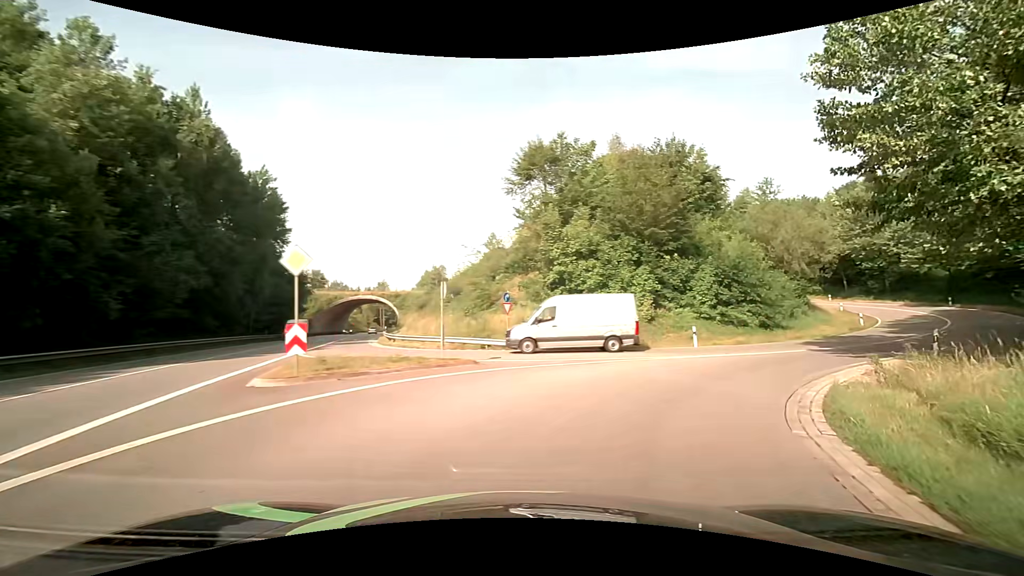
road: primary_link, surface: asphalt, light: Day
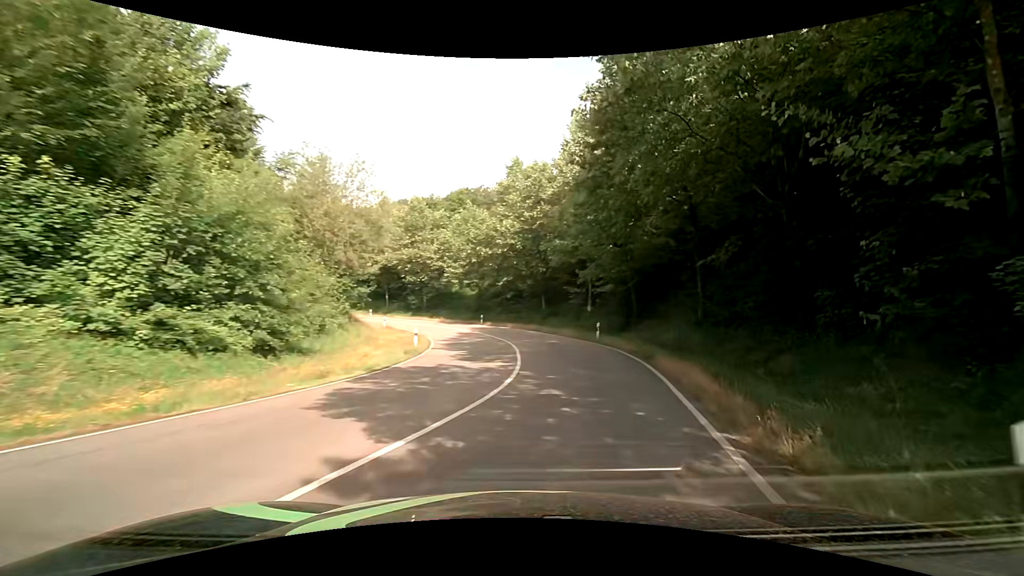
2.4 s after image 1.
(+8.4, +18.2) m; +47°
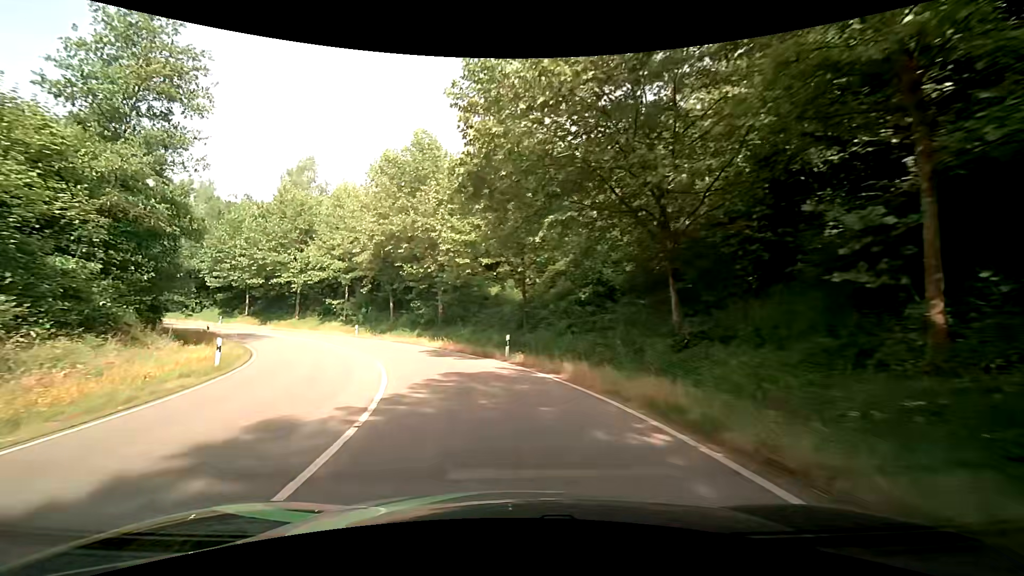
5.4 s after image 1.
(+1.0, +32.5) m; -10°
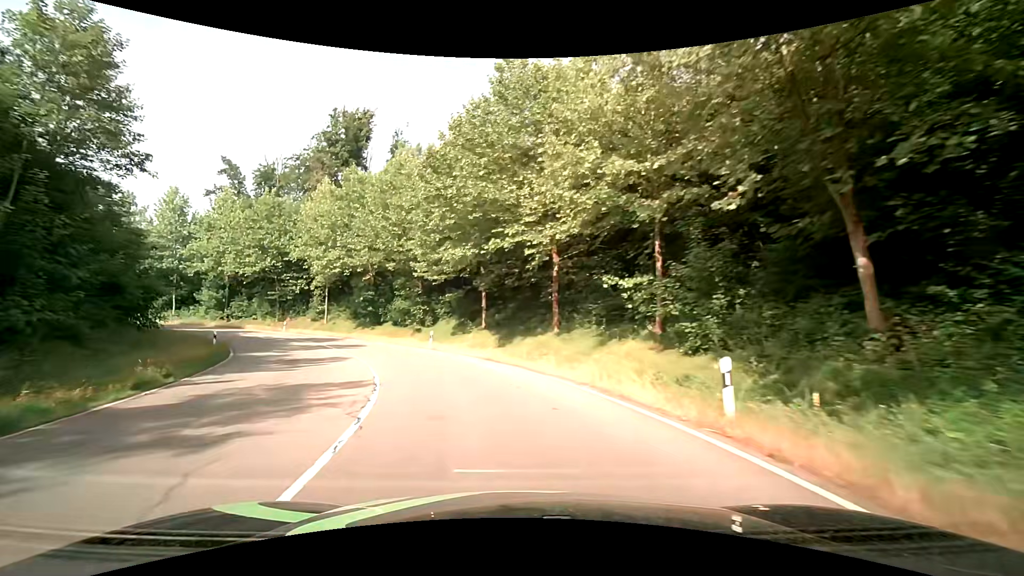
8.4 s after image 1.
(-11.4, +34.5) m; -37°
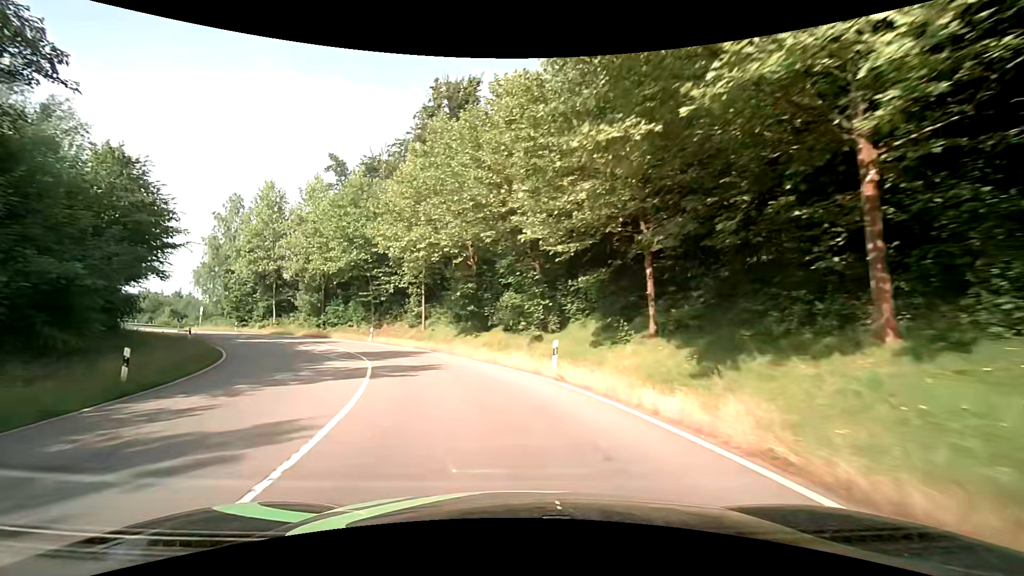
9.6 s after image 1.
(-1.8, +15.2) m; -15°
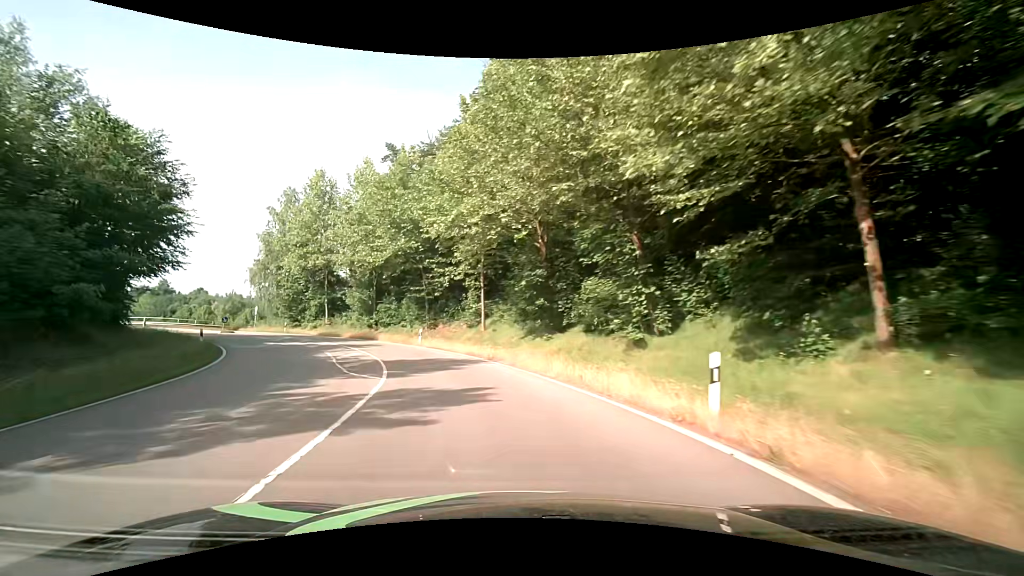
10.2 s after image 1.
(-0.4, +7.7) m; -7°
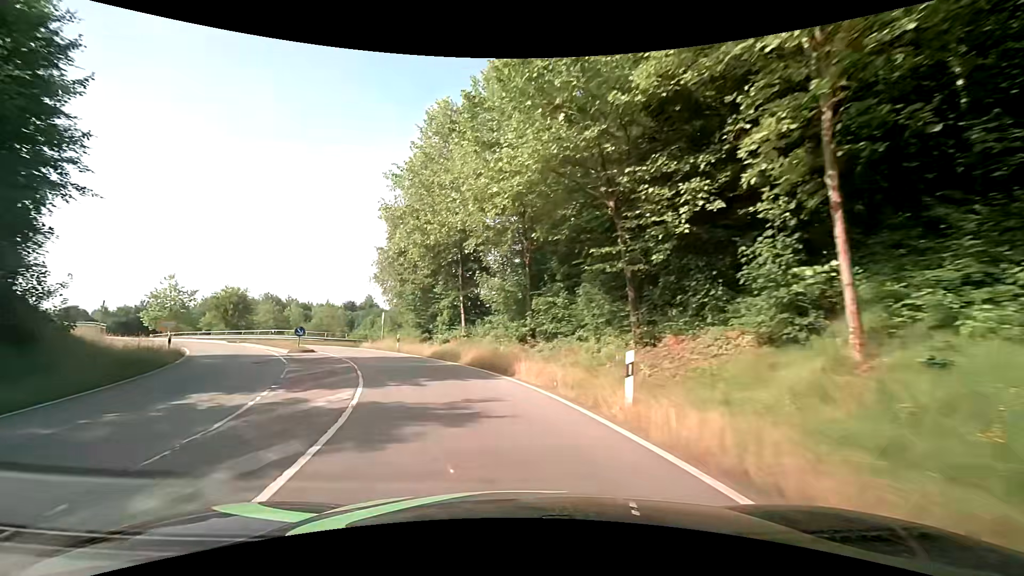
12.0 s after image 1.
(-4.3, +22.6) m; -22°
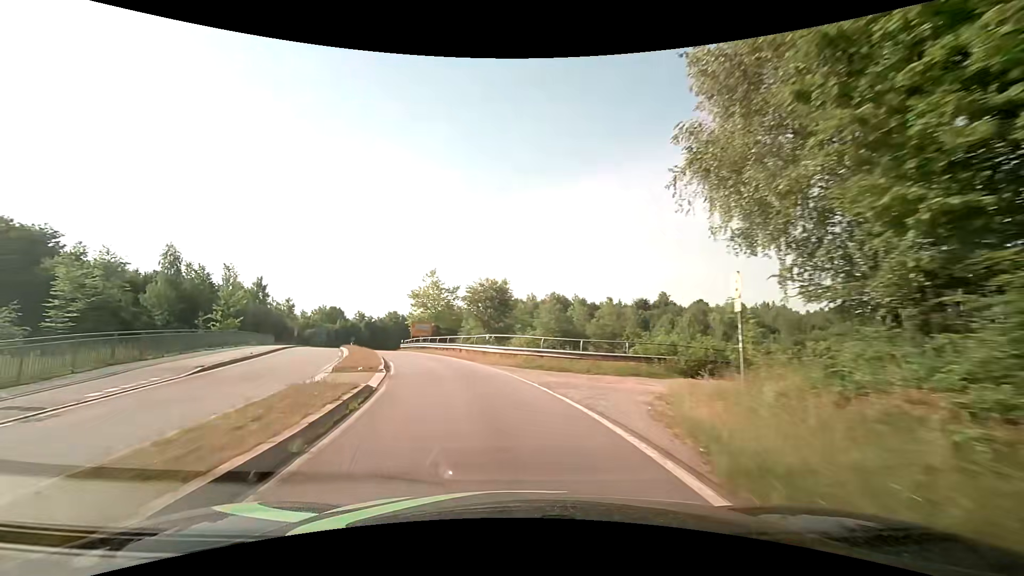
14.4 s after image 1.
(-8.4, +29.2) m; -34°
(-1, +10) (-2, +20) (-5, +29) (-8, +39) (-11, +48) (-15, +58) (-18, +67) (-20, +77) (-22, +87) (-23, +97) m
